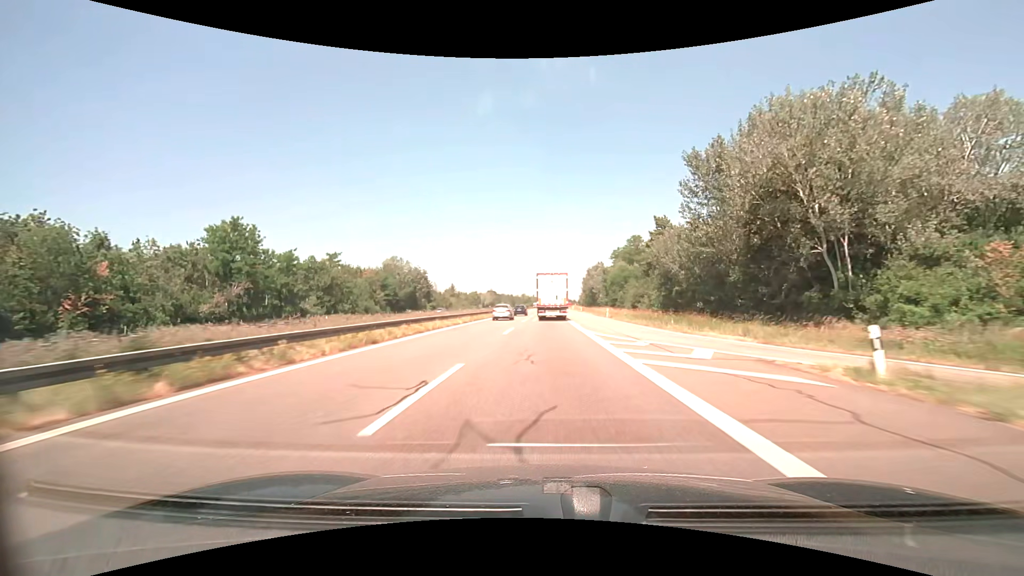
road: motorway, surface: asphalt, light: Day
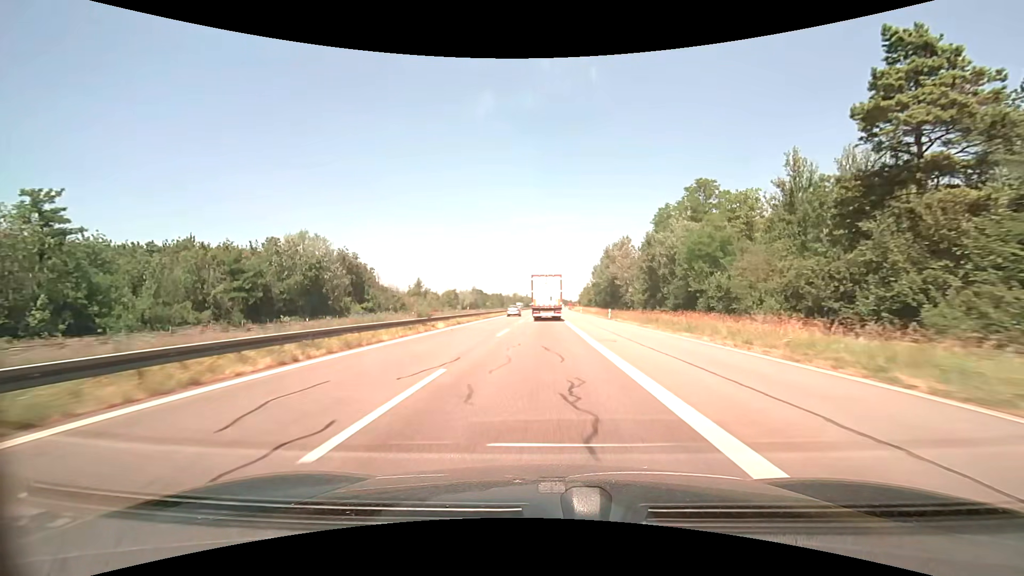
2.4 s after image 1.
(+0.4, +54.5) m; +1°
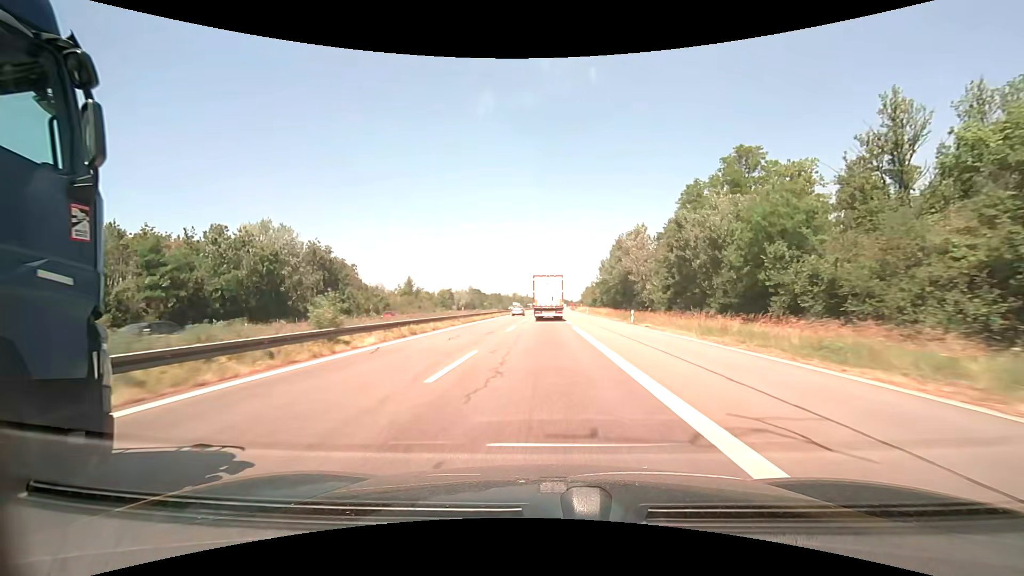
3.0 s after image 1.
(0.0, +13.6) m; 0°
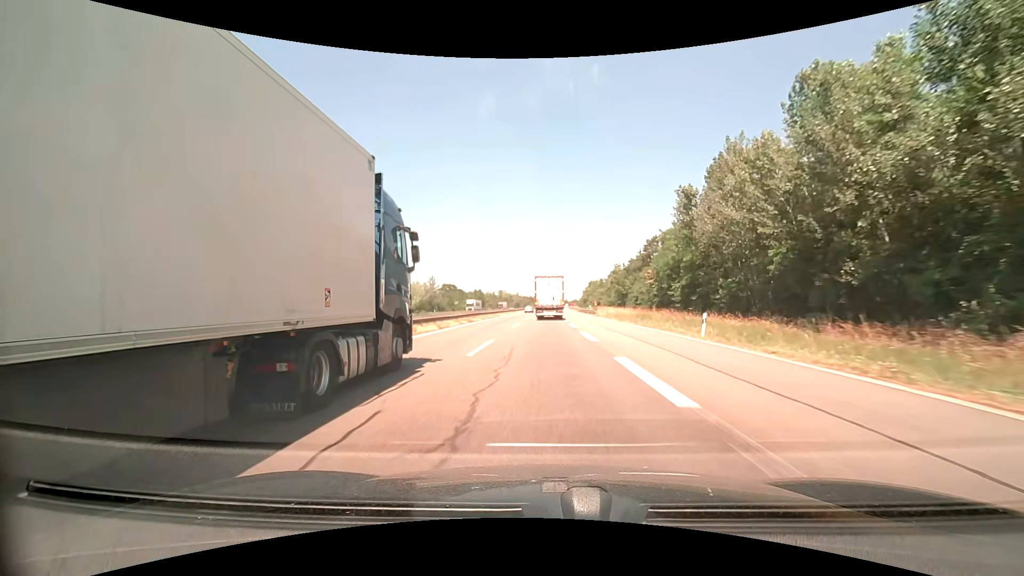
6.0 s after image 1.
(+0.1, +67.5) m; +1°
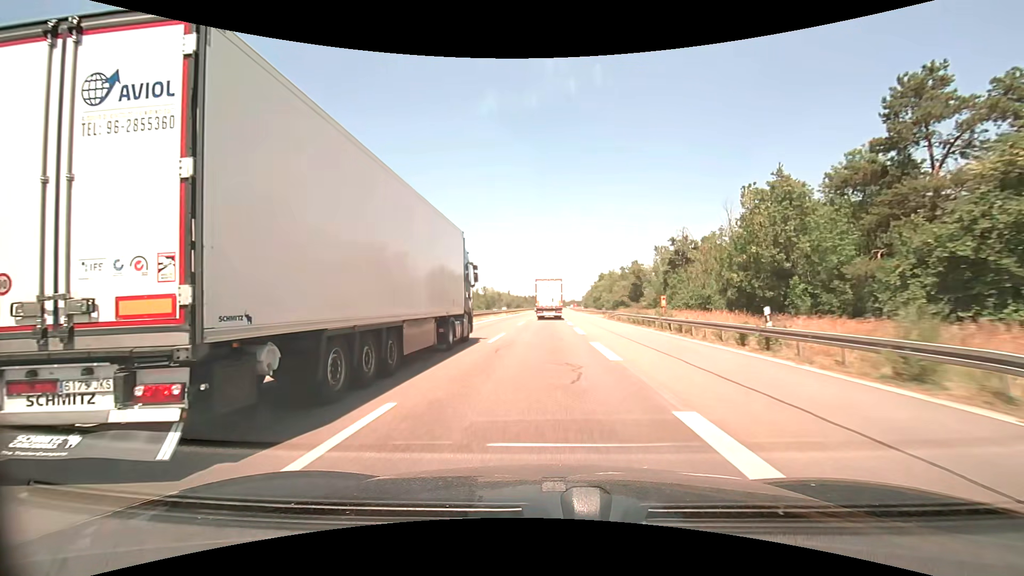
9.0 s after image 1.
(+0.6, +66.2) m; +1°
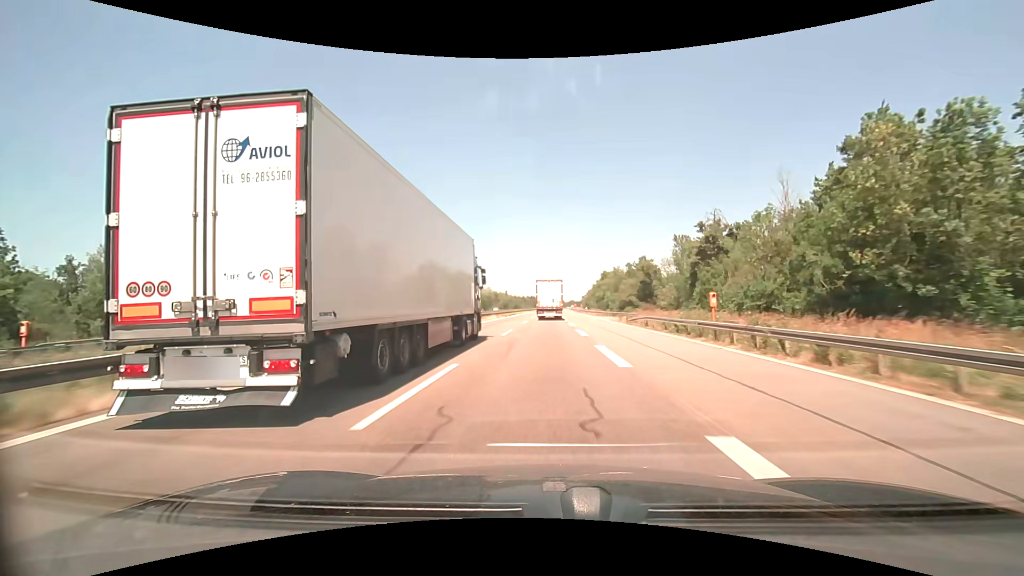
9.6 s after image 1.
(0.0, +13.2) m; 0°
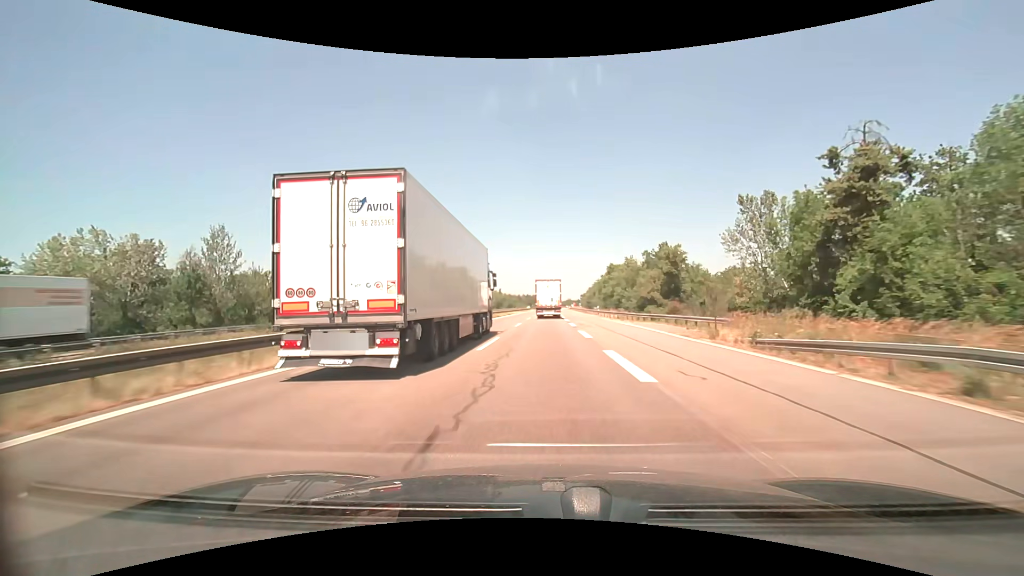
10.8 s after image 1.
(+0.1, +26.5) m; 0°
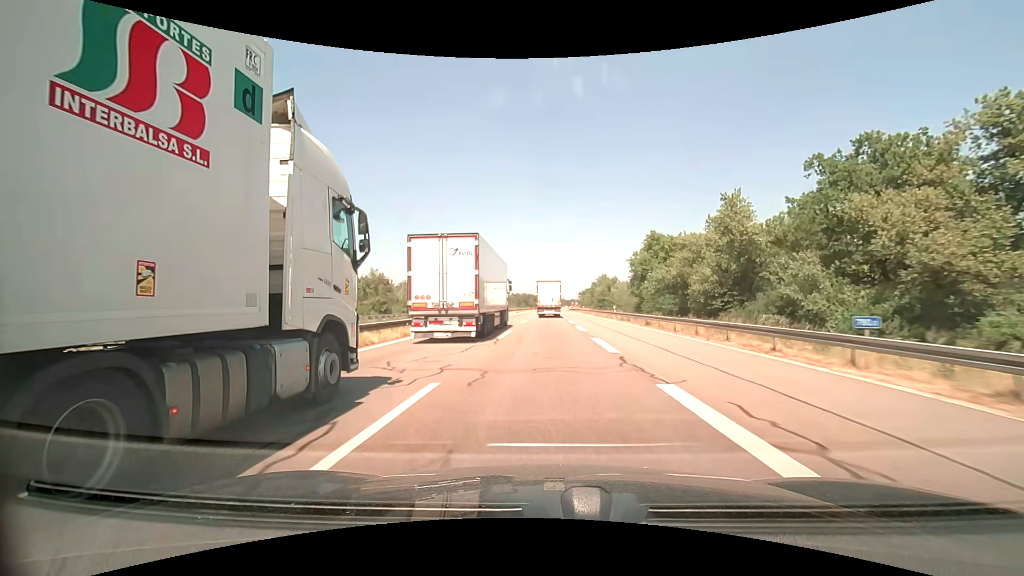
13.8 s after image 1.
(+0.3, +66.5) m; +1°
(0, +10) (0, +20) (0, +30) (0, +40) (+1, +50) (+1, +60) (+1, +70) (+1, +80) (+1, +90) (+2, +100) m
